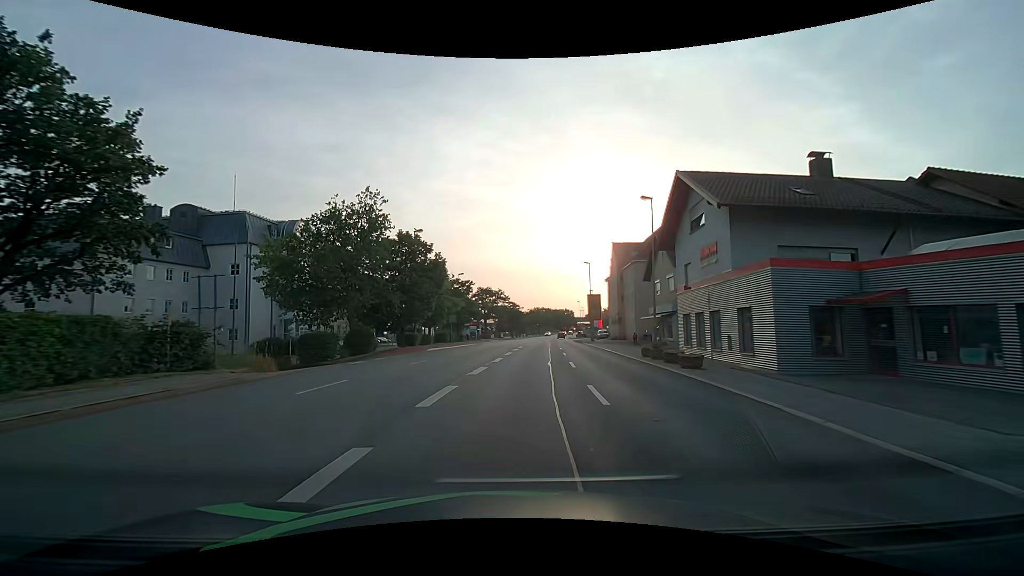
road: primary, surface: asphalt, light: Day
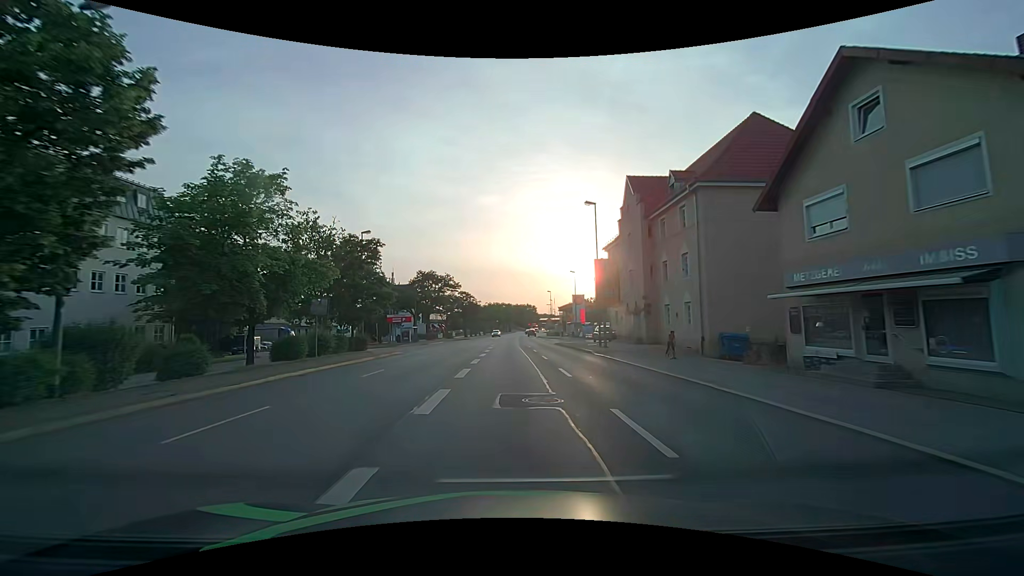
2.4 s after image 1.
(+1.5, +30.6) m; +5°
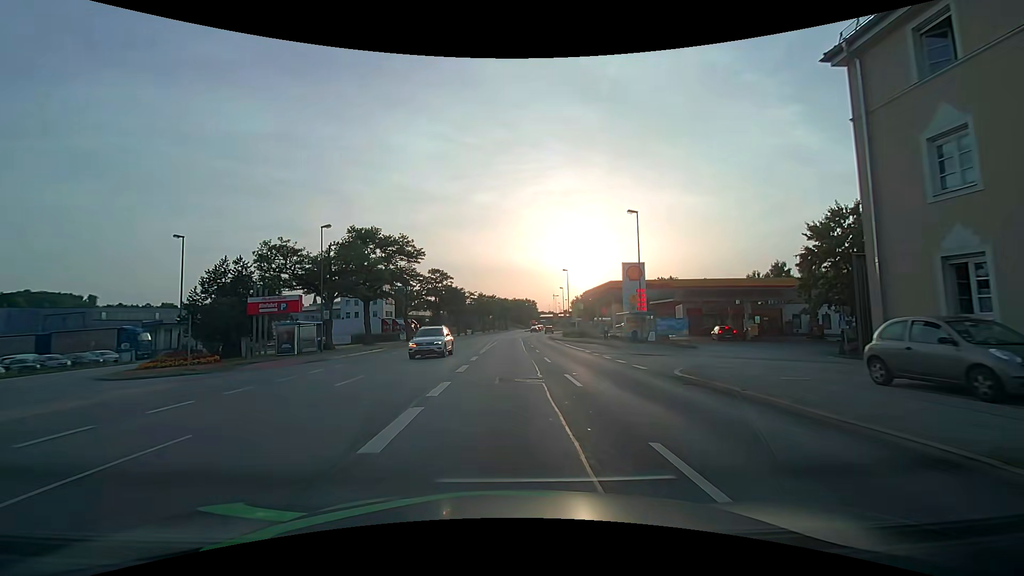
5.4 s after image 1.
(+0.1, +38.4) m; +1°
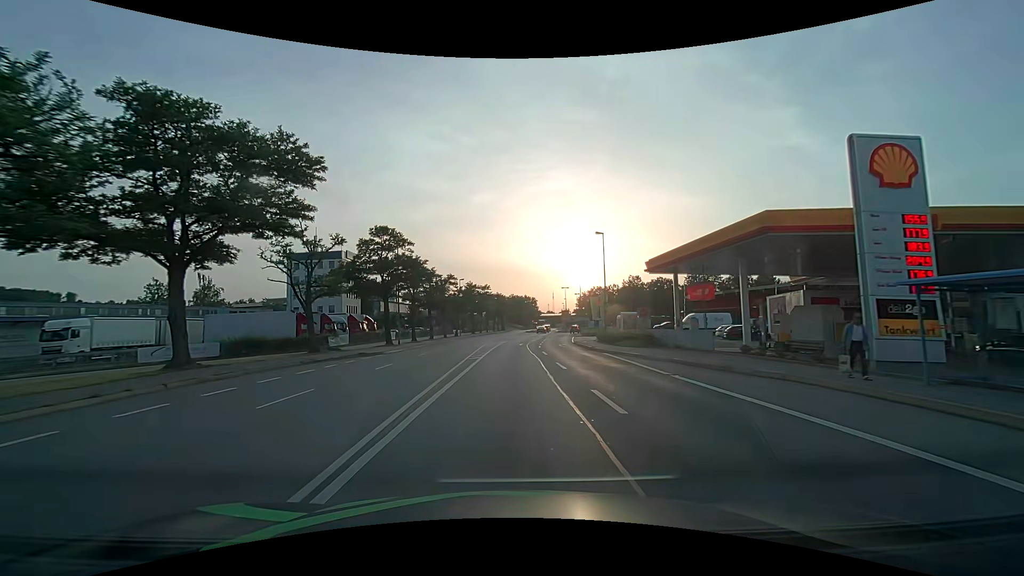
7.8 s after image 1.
(-0.1, +30.6) m; 0°
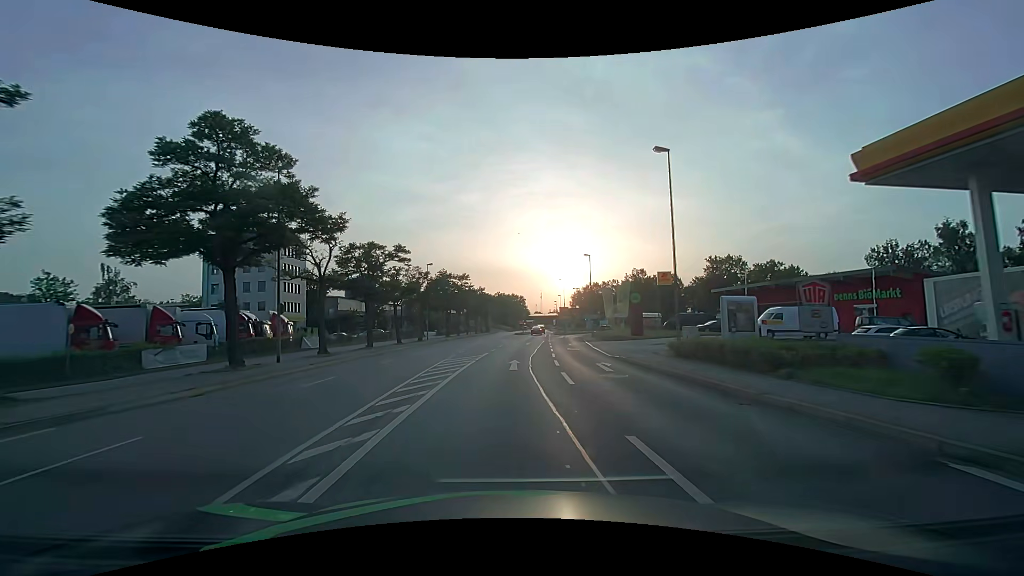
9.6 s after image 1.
(+0.3, +22.9) m; +1°
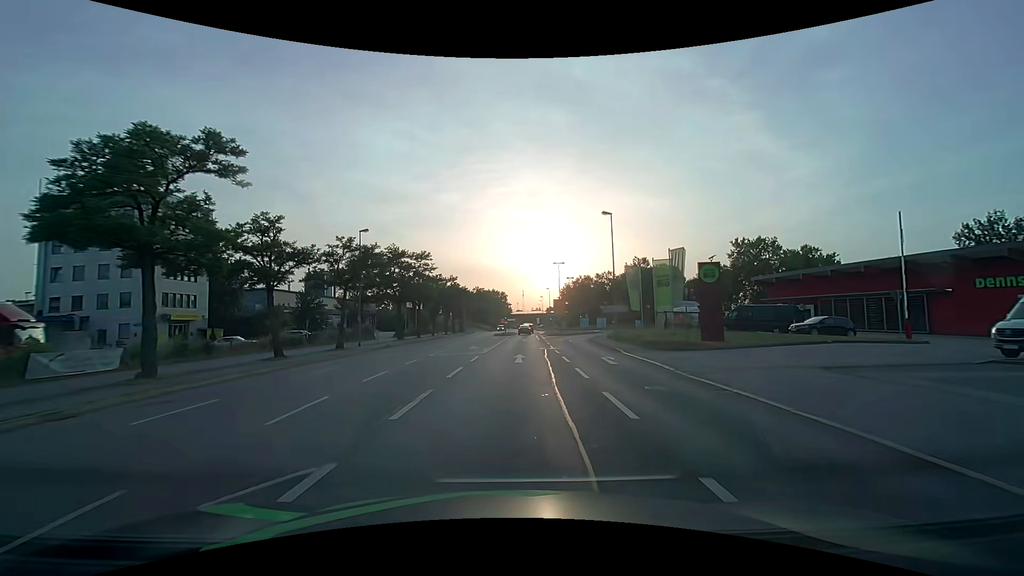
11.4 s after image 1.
(+0.5, +22.8) m; +3°
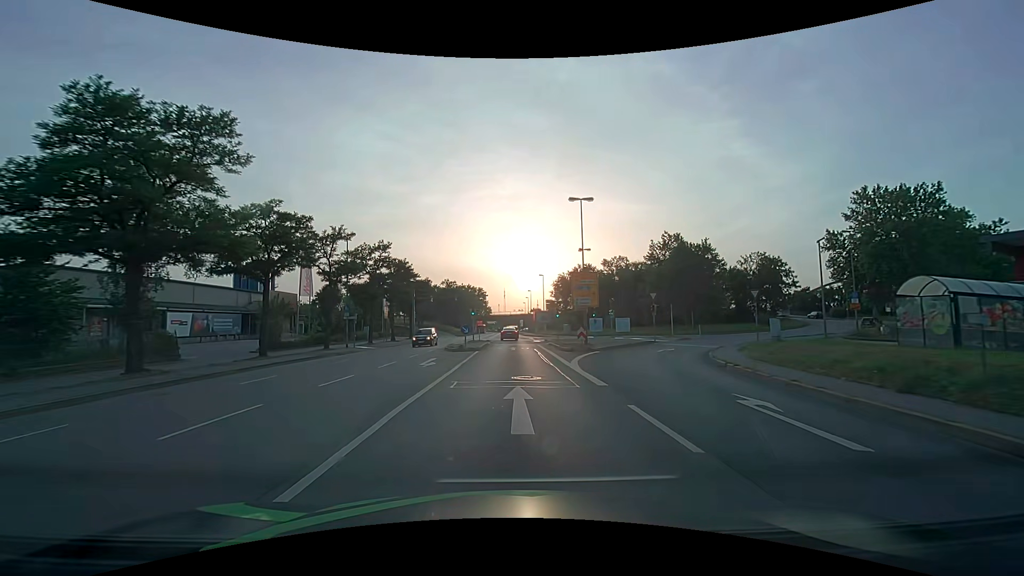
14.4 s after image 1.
(+0.9, +38.0) m; +2°
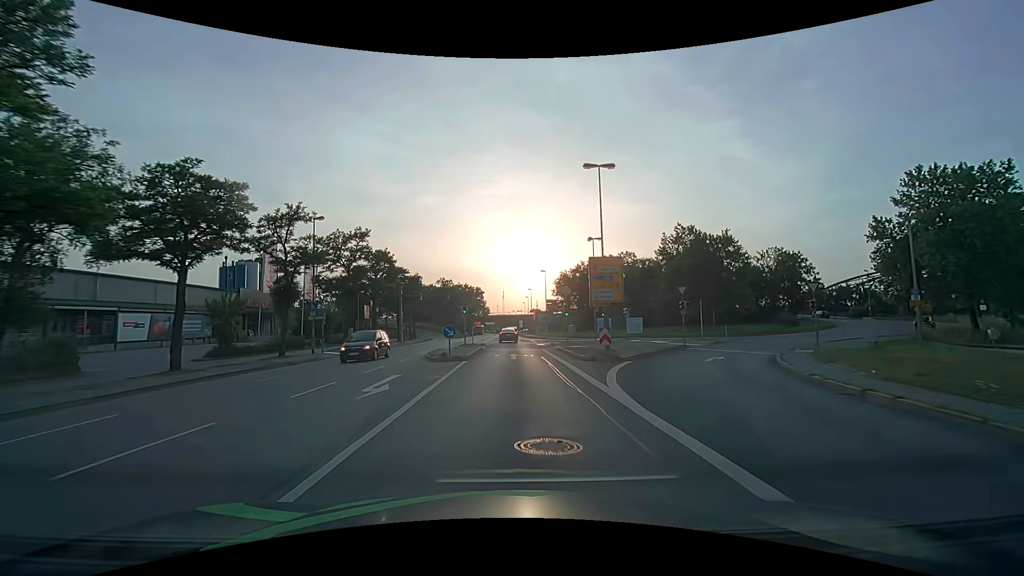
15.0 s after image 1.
(0.0, +7.4) m; 0°
(0, +10) (0, +20) (0, +30) (0, +40) (0, +50) (0, +60) (0, +70) (0, +80) (0, +90) (0, +100) m
